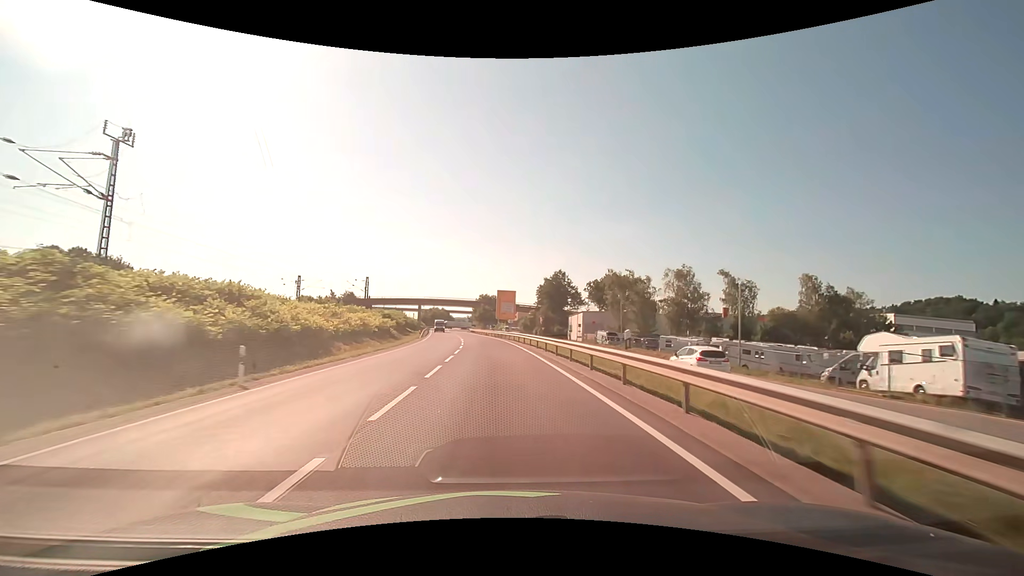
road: primary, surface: asphalt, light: Day
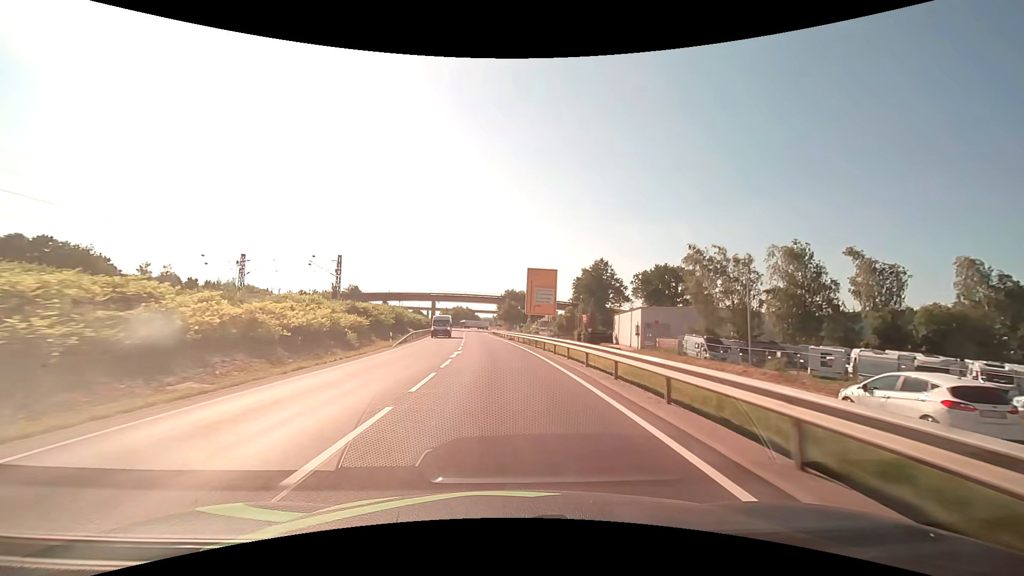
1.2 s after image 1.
(-0.7, +26.9) m; -3°
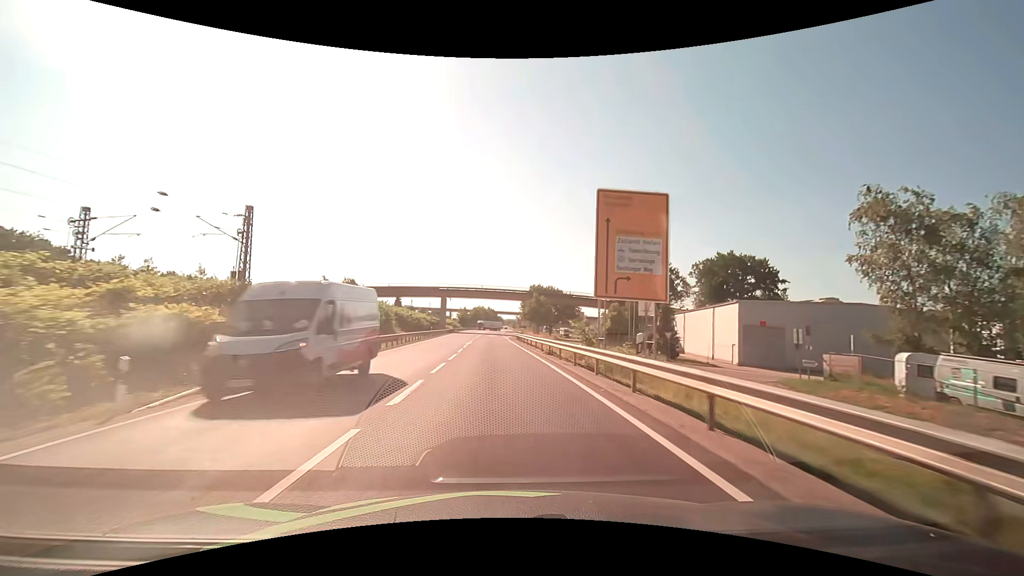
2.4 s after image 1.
(-0.6, +25.8) m; -3°
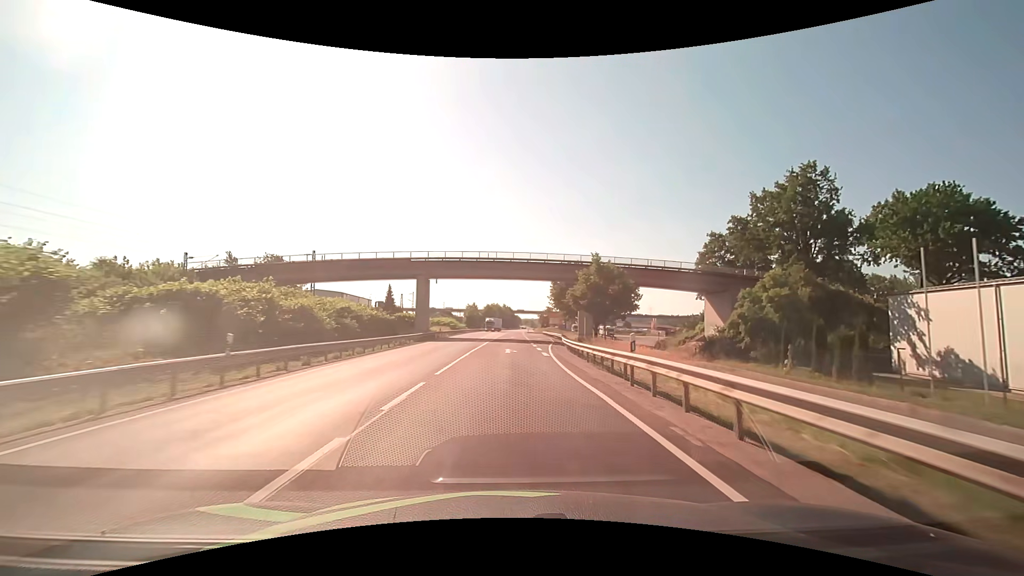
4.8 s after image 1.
(-1.4, +48.4) m; -2°
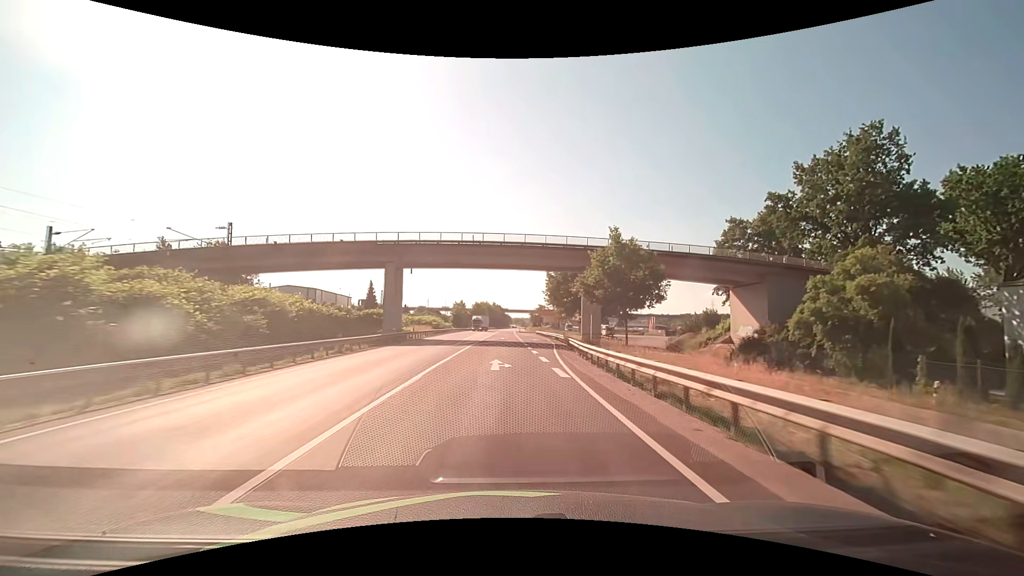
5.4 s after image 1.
(0.0, +11.4) m; +1°
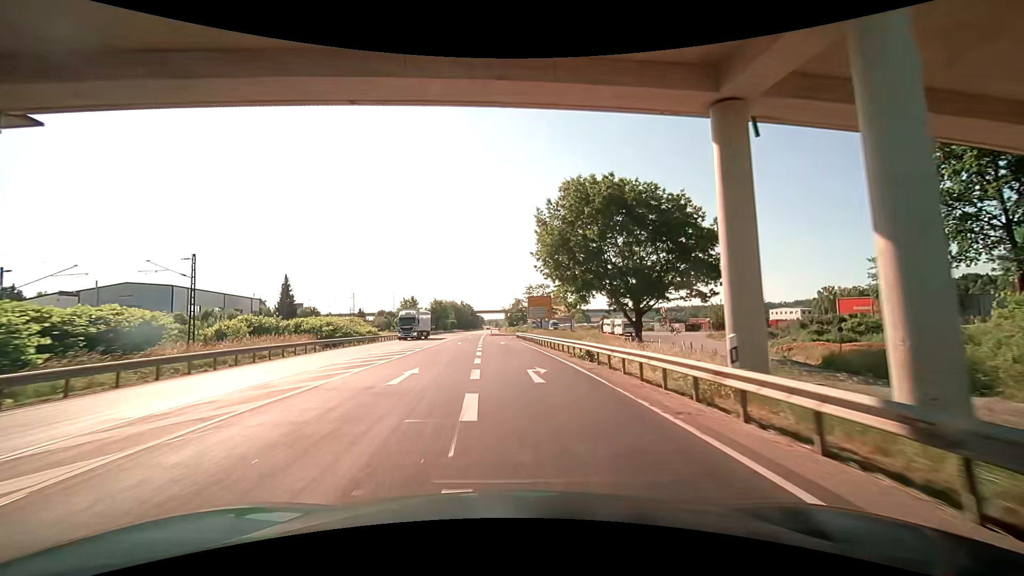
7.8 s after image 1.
(+1.7, +43.1) m; +3°
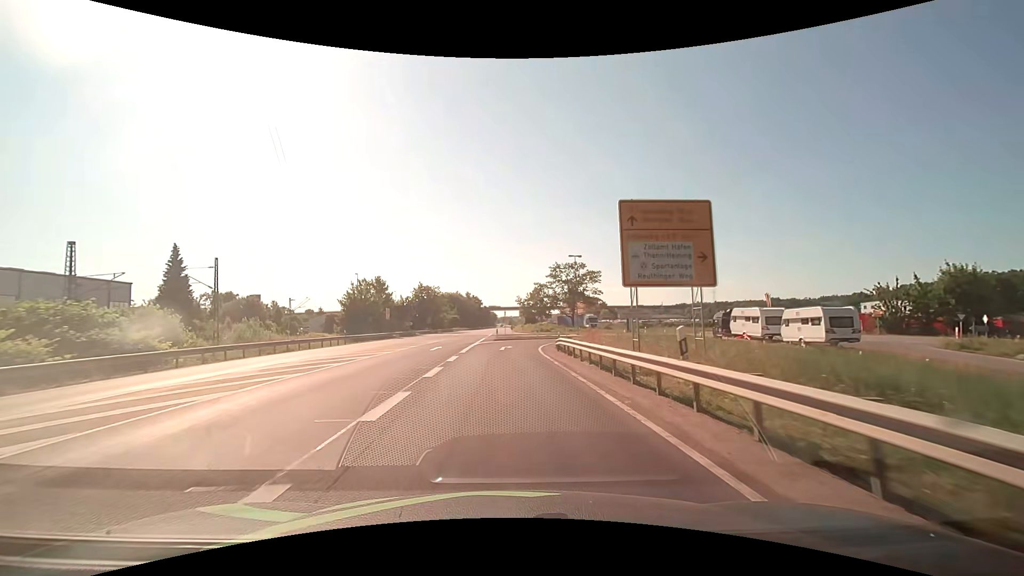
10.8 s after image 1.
(-0.3, +47.5) m; -1°
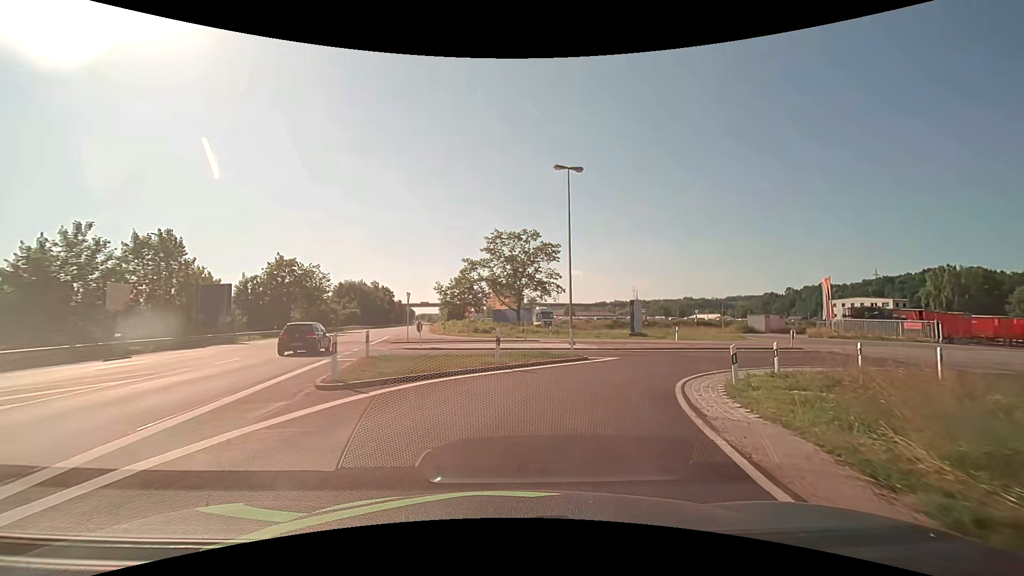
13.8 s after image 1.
(+0.6, +36.6) m; +8°
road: unclassified
(+1, +10) (+5, +19) (+13, +25) (+23, +27) (+33, +27) (+43, +26) (+52, +22) (+60, +16) (+66, +8) (+71, -1) m
